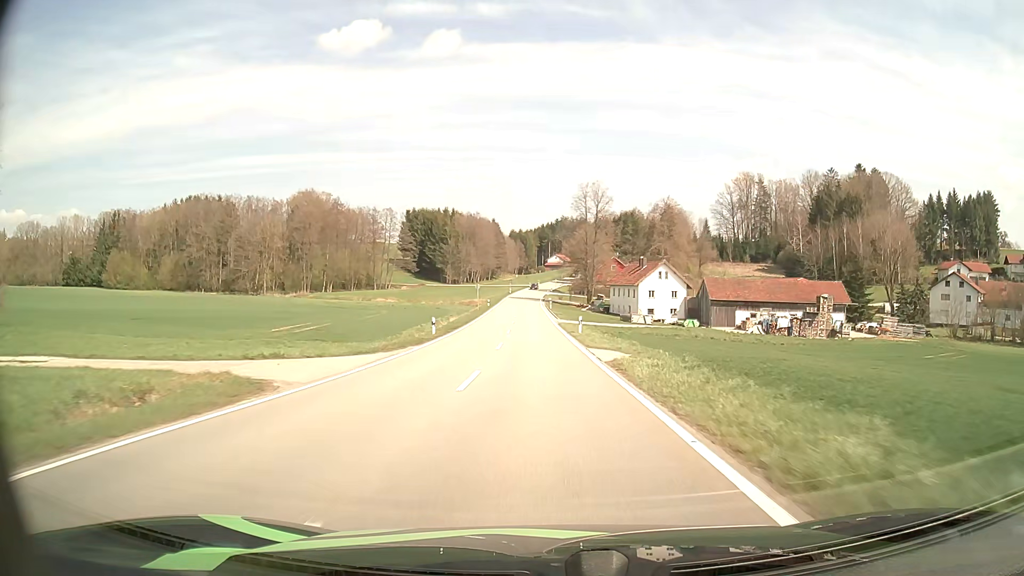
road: tertiary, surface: asphalt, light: Day
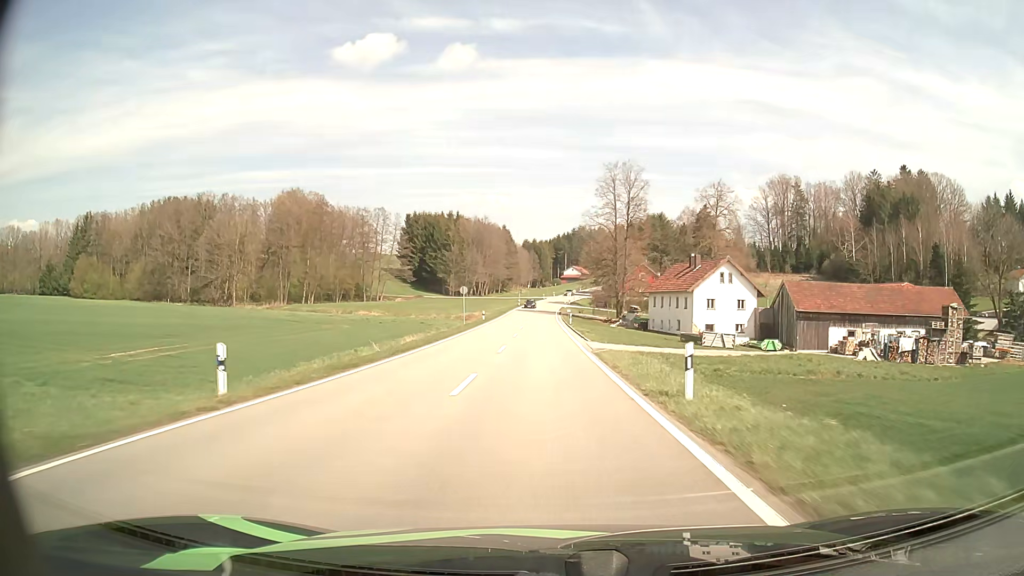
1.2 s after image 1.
(-0.3, +25.4) m; -2°
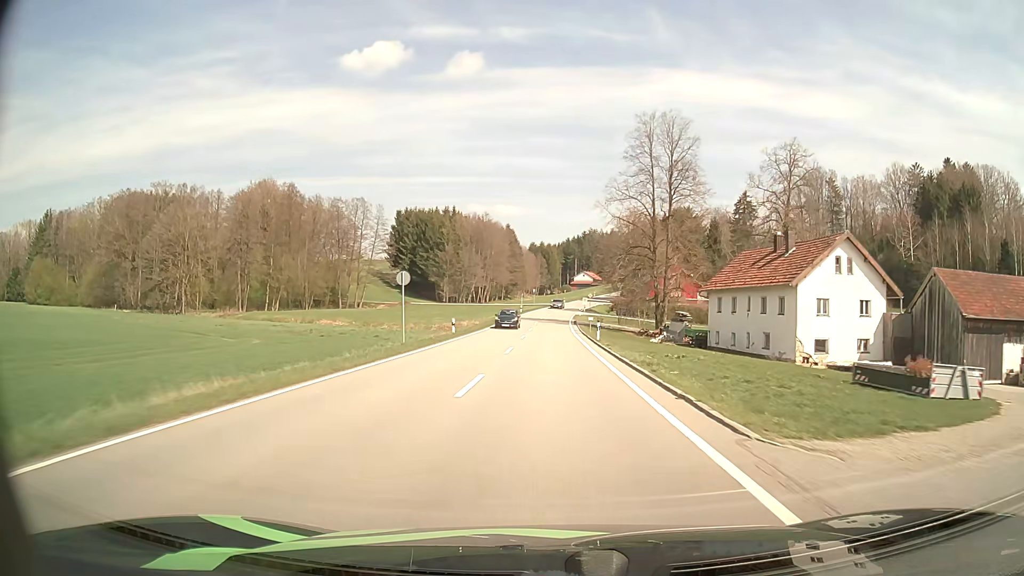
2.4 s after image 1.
(-0.2, +25.3) m; -1°
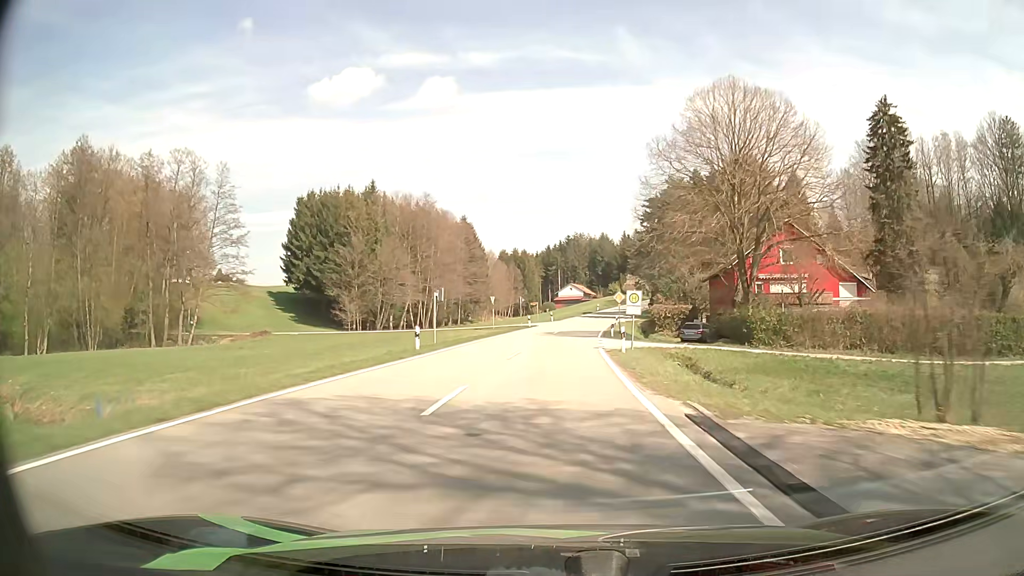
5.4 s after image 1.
(+0.6, +64.0) m; +2°
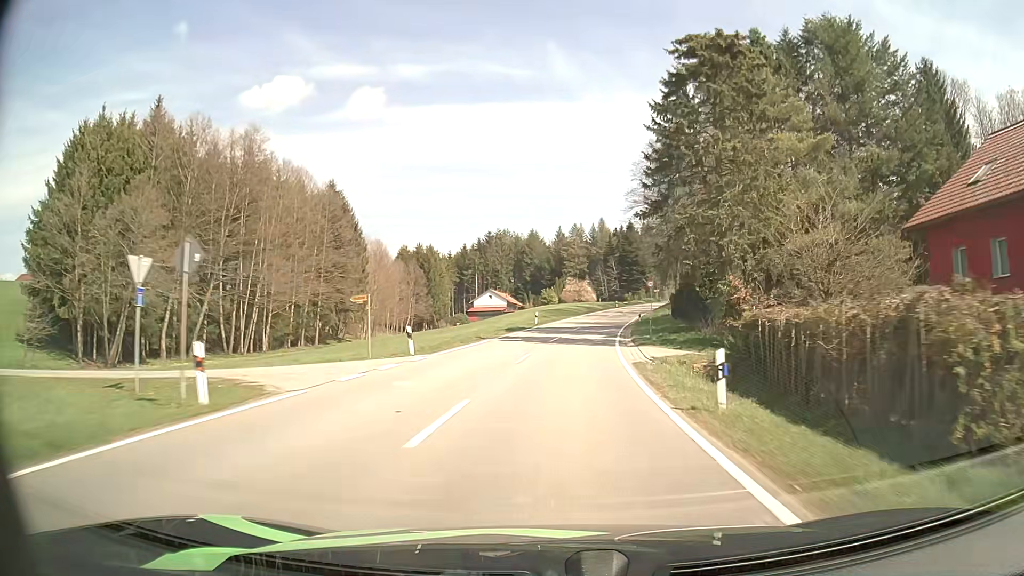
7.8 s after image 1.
(+2.3, +51.4) m; +6°
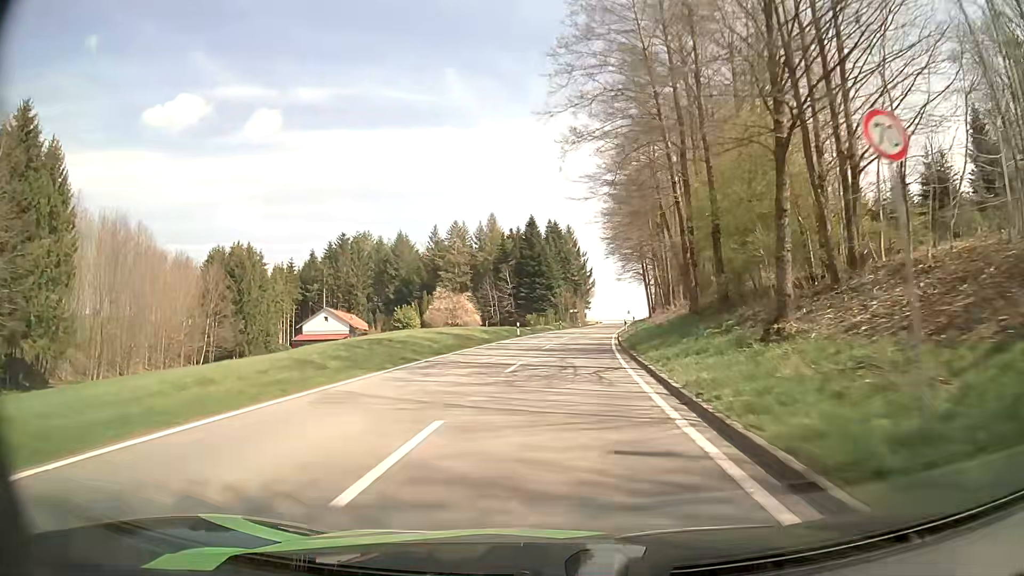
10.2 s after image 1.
(+4.7, +51.6) m; +10°
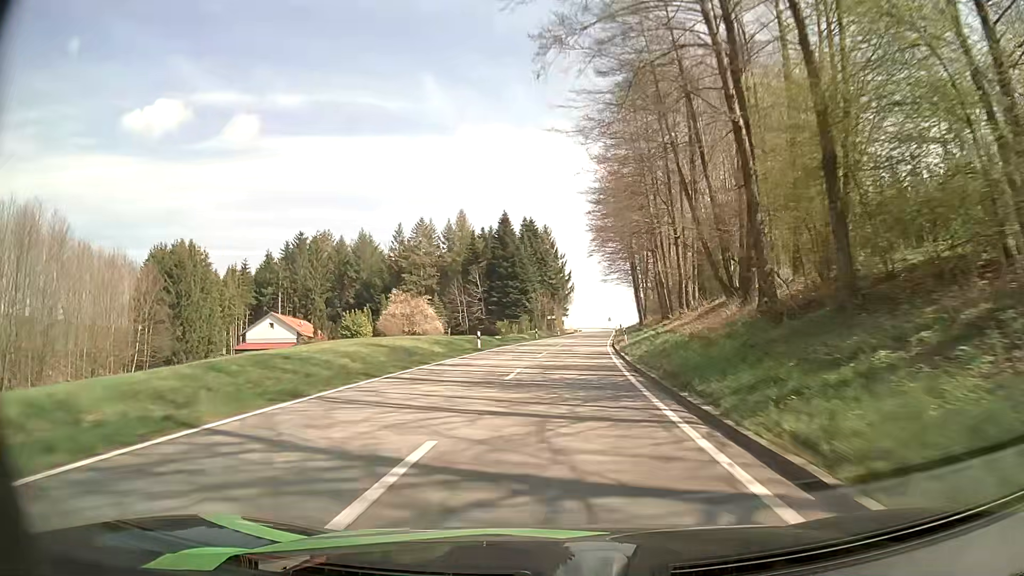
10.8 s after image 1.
(+0.3, +13.0) m; +2°
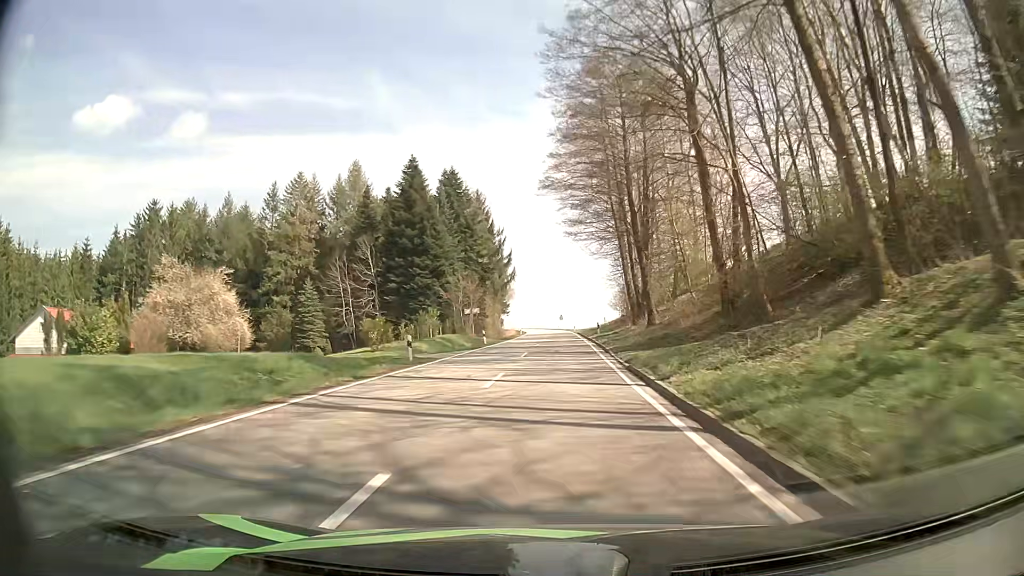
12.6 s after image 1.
(+1.8, +39.3) m; +5°
(0, +10) (0, +20) (0, +30) (+1, +40) (+1, +50) (+1, +60) (+1, +70) (+1, +80) (+1, +90) (+1, +100) m
